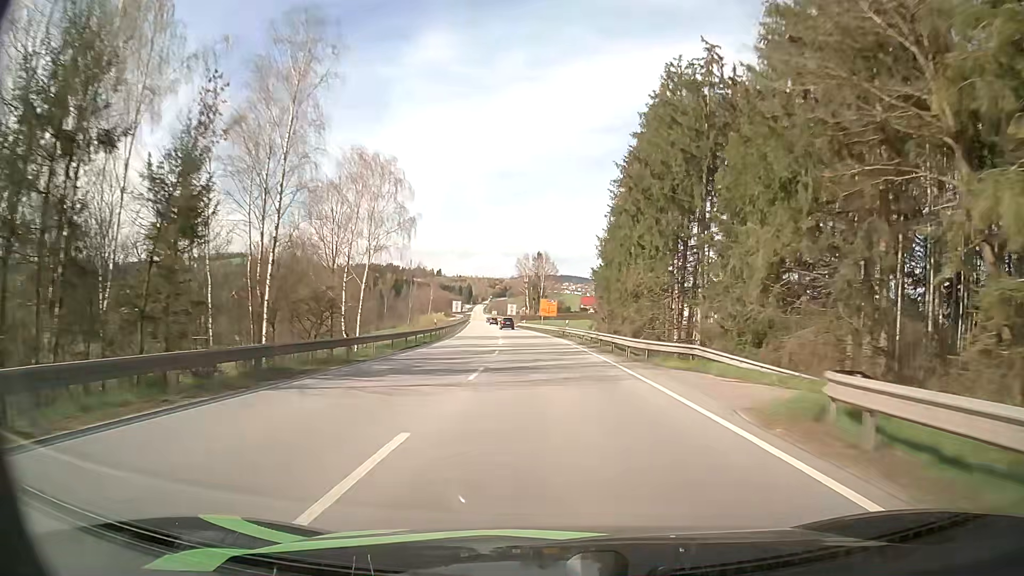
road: primary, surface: asphalt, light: Day
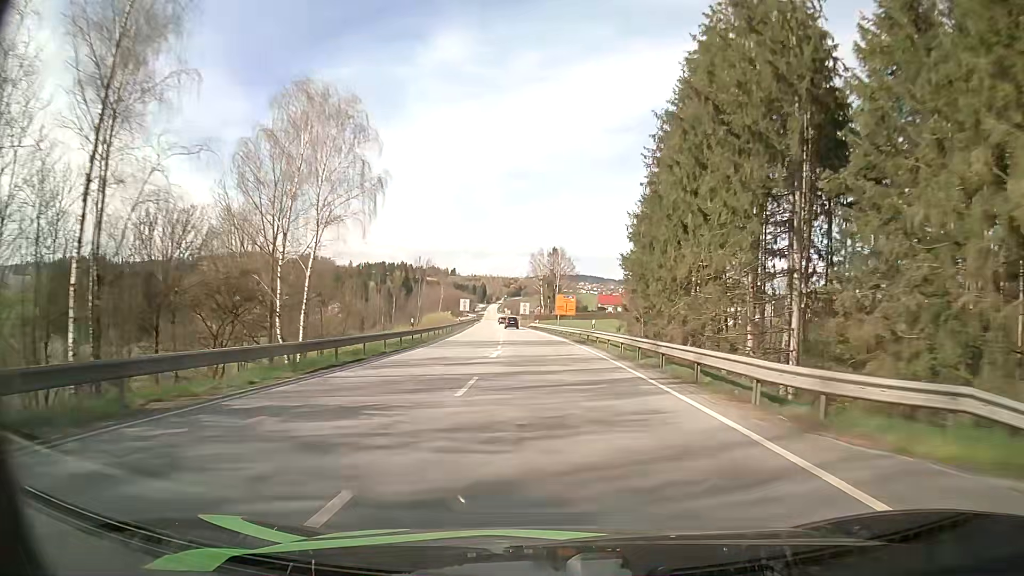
(-0.2, +13.9) m; -2°
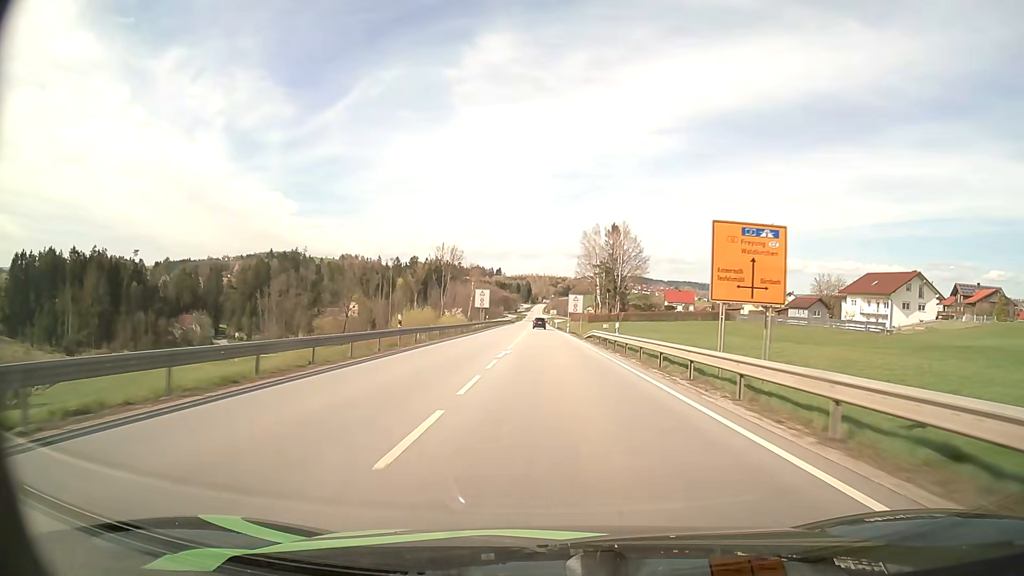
(-1.9, +54.9) m; -4°
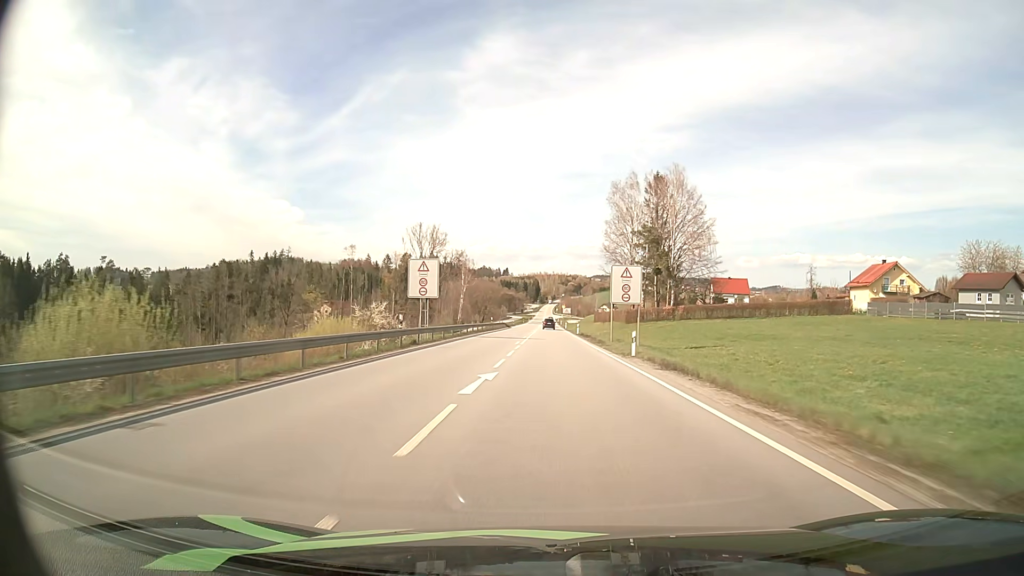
(-0.6, +53.5) m; -1°
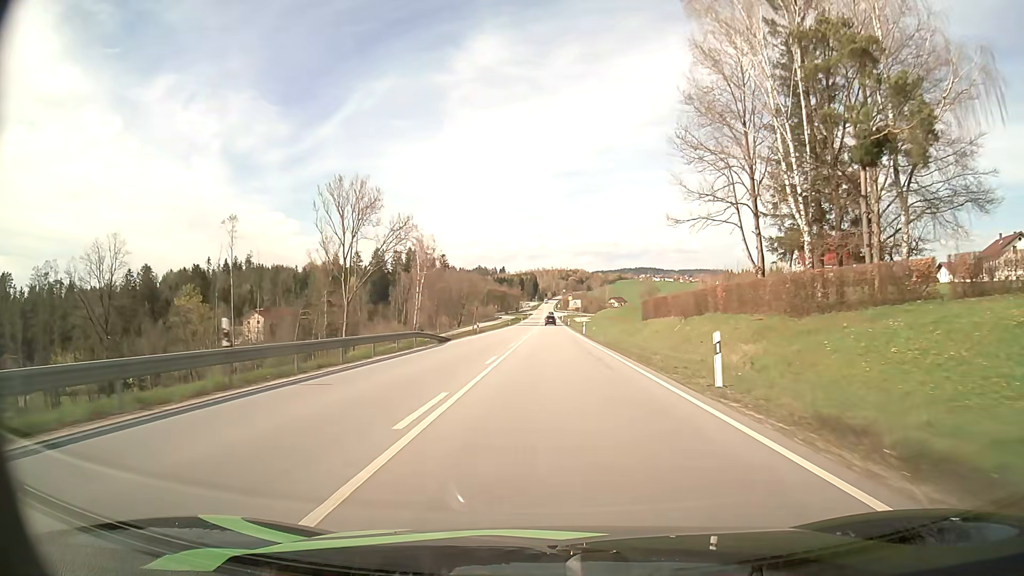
(+0.1, +64.3) m; 0°
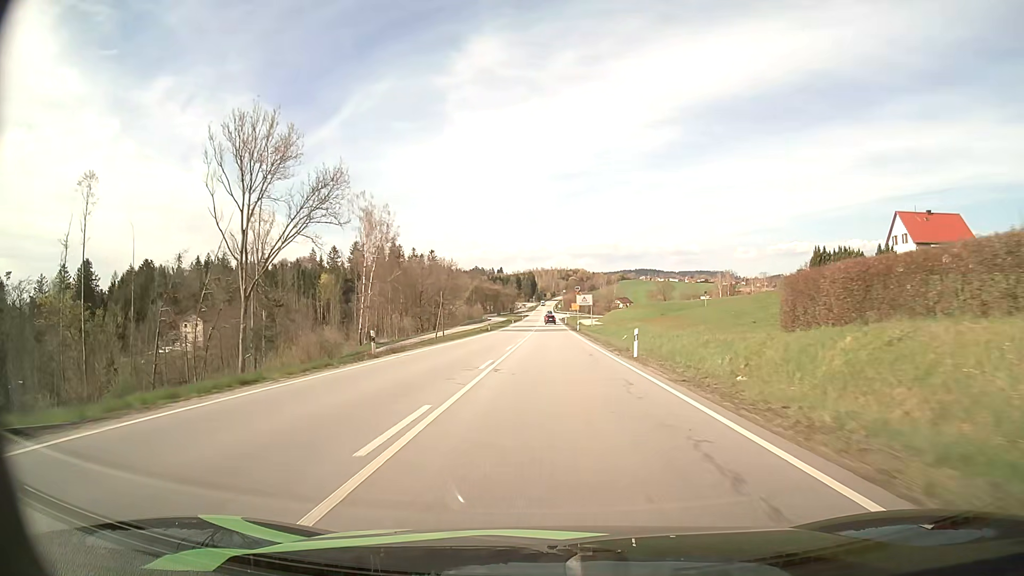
(0.0, +37.7) m; 0°
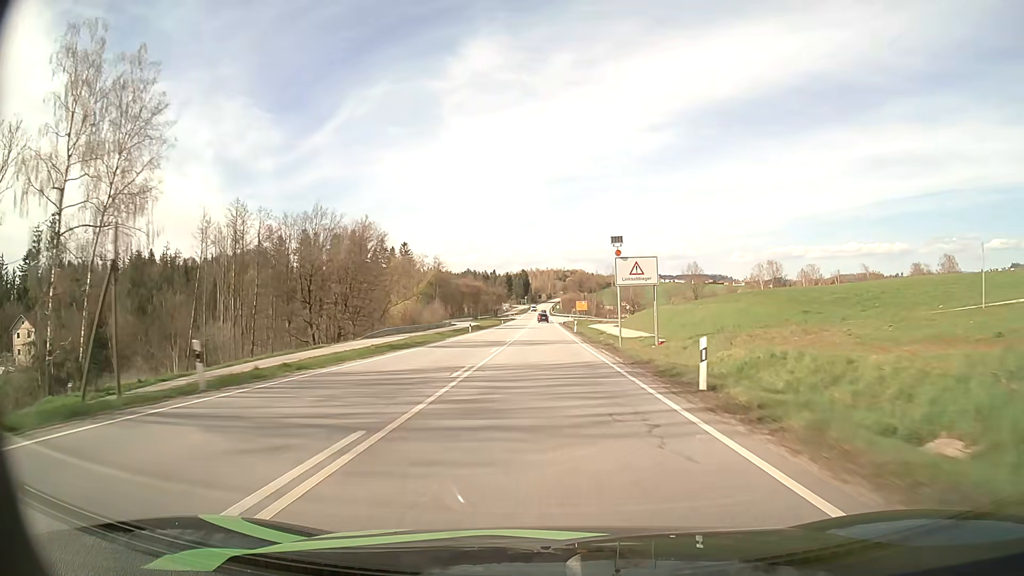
(+0.4, +62.4) m; 0°
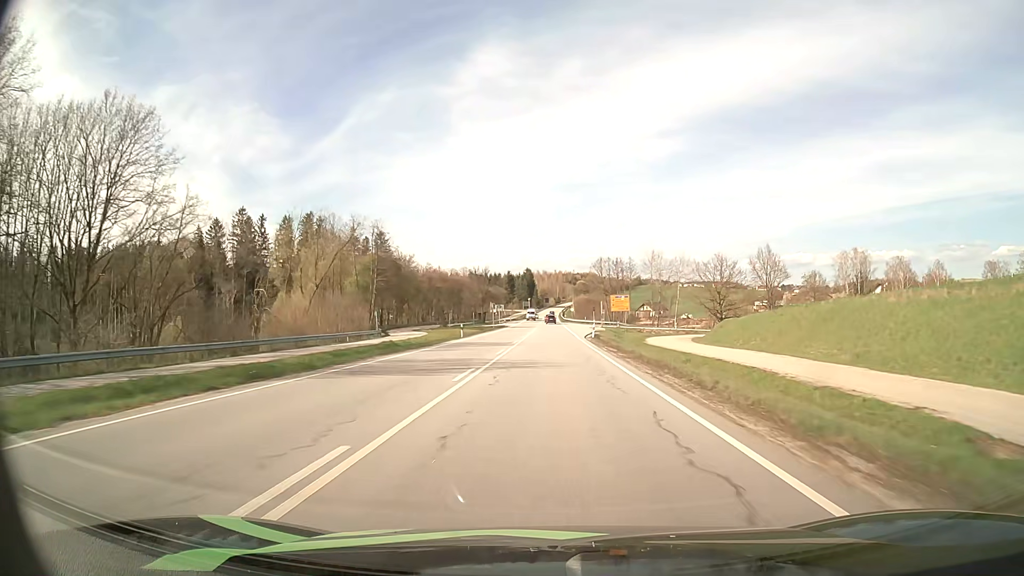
(-0.4, +61.1) m; -1°
(0, +10) (0, +20) (0, +30) (0, +40) (0, +50) (0, +60) (0, +70) (0, +80) (0, +90) (0, +100) m
